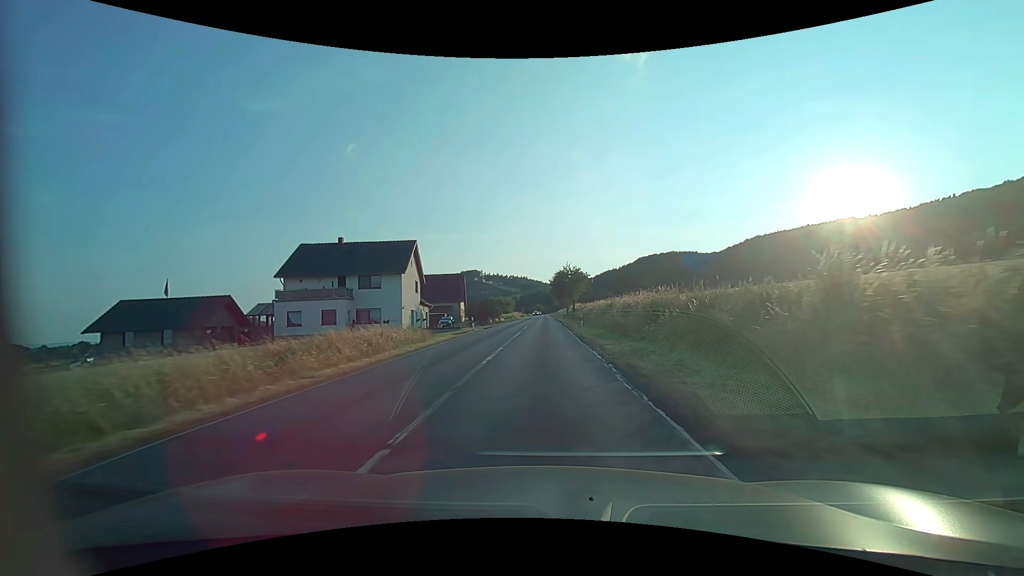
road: secondary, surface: asphalt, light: Day
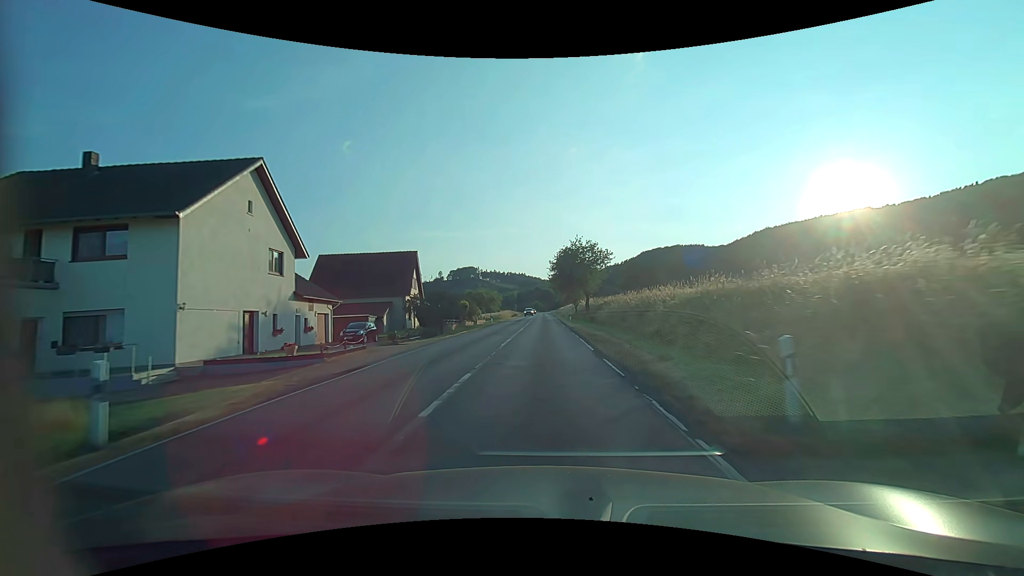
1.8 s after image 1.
(0.0, +31.2) m; 0°
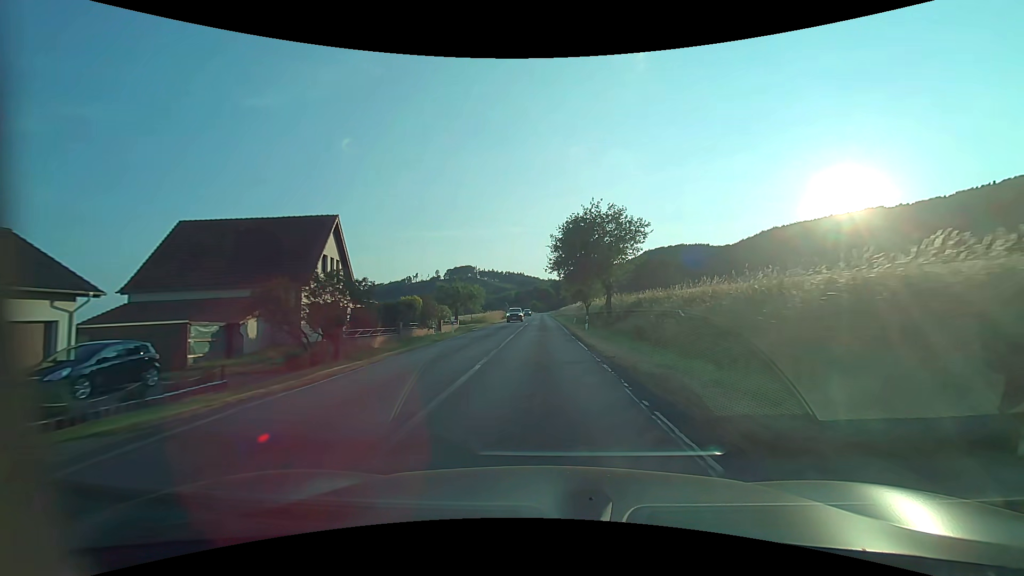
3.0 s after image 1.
(0.0, +20.9) m; 0°
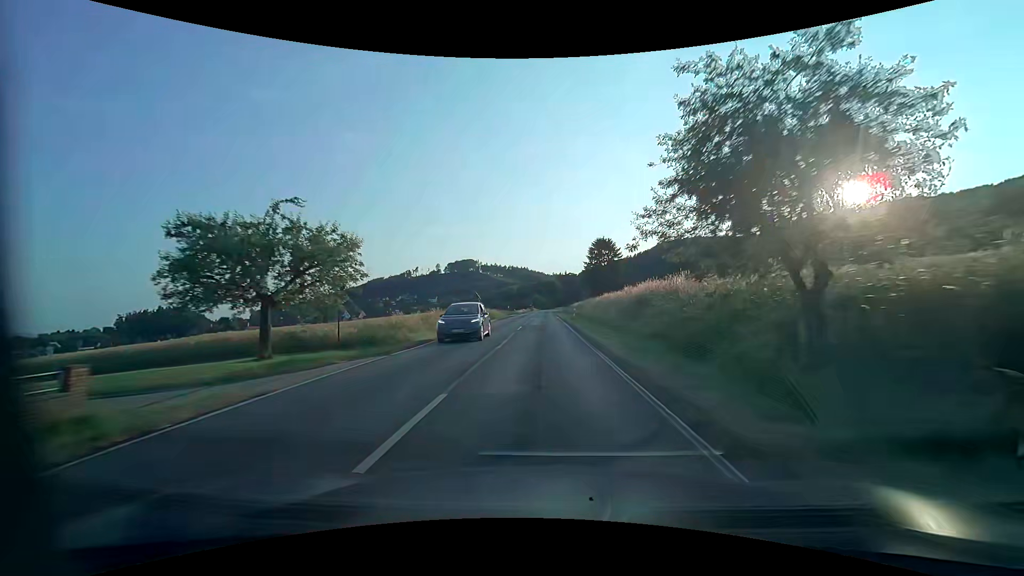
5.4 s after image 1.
(0.0, +41.5) m; 0°
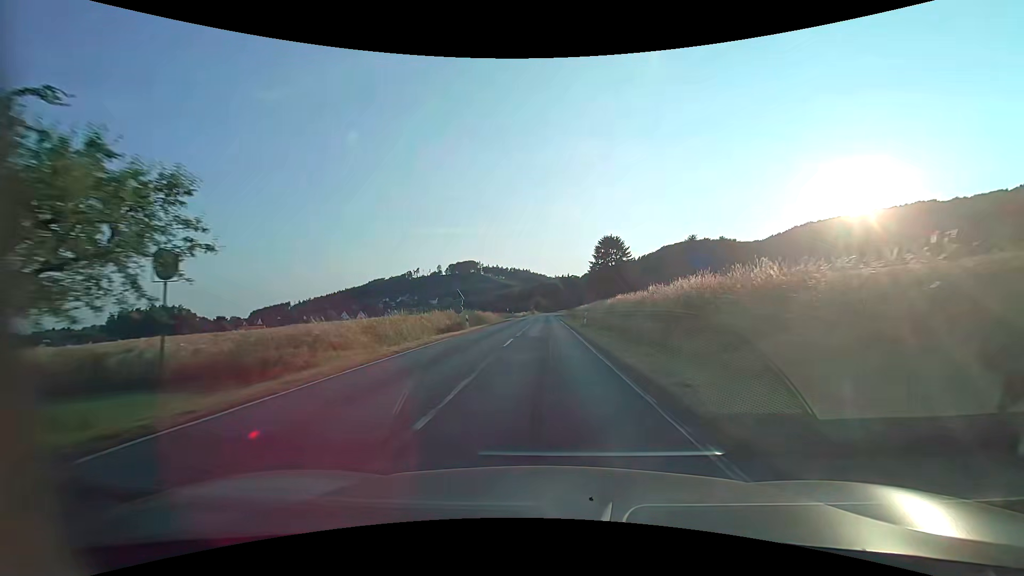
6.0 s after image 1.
(0.0, +10.2) m; 0°
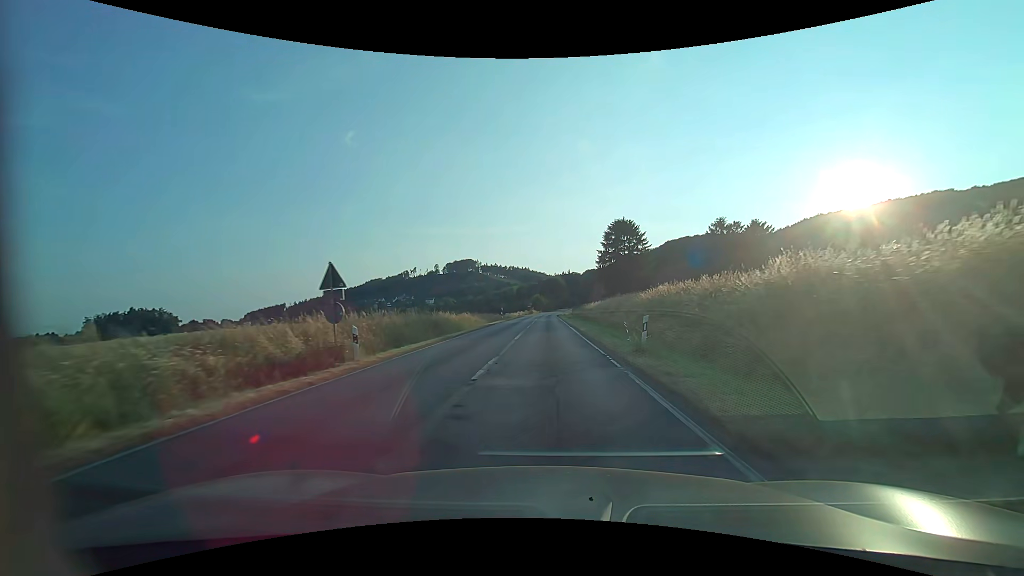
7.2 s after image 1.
(-0.1, +20.3) m; 0°
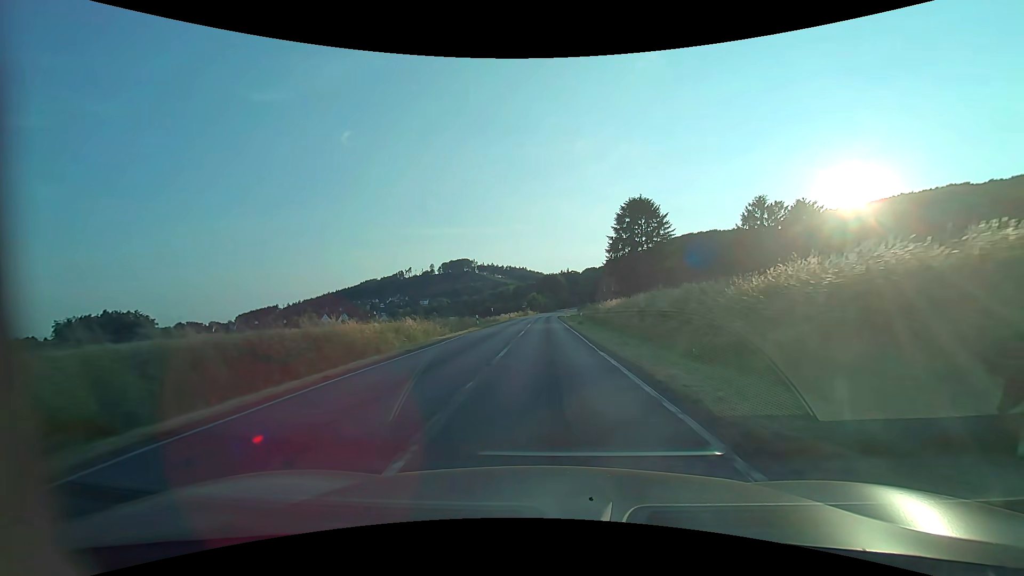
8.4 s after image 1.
(+0.1, +20.3) m; 0°
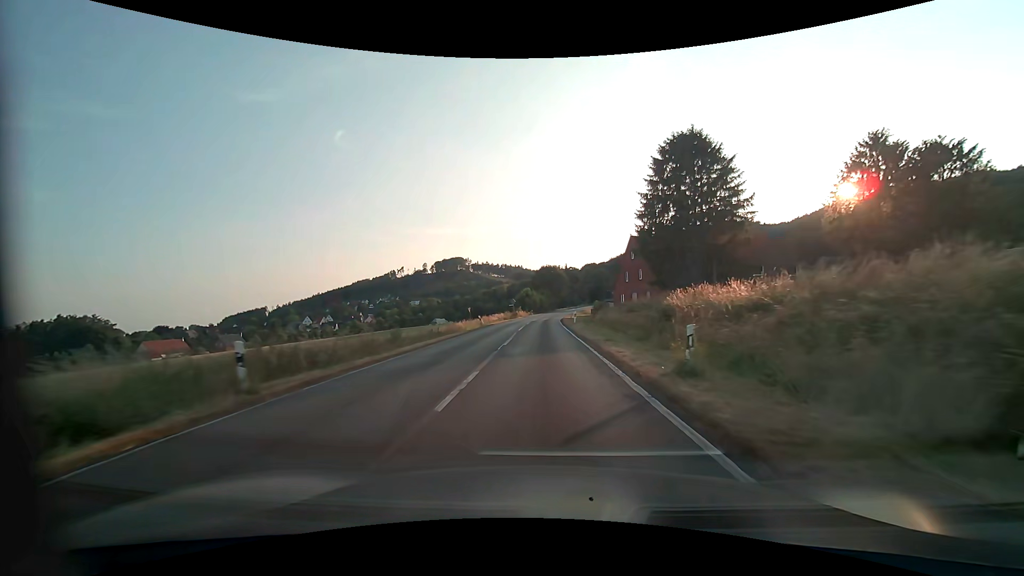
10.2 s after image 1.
(+0.1, +30.5) m; 0°
(0, +10) (0, +20) (0, +30) (0, +40) (0, +50) (0, +60) (0, +70) (+1, +80) (+2, +90) (+3, +100) m
